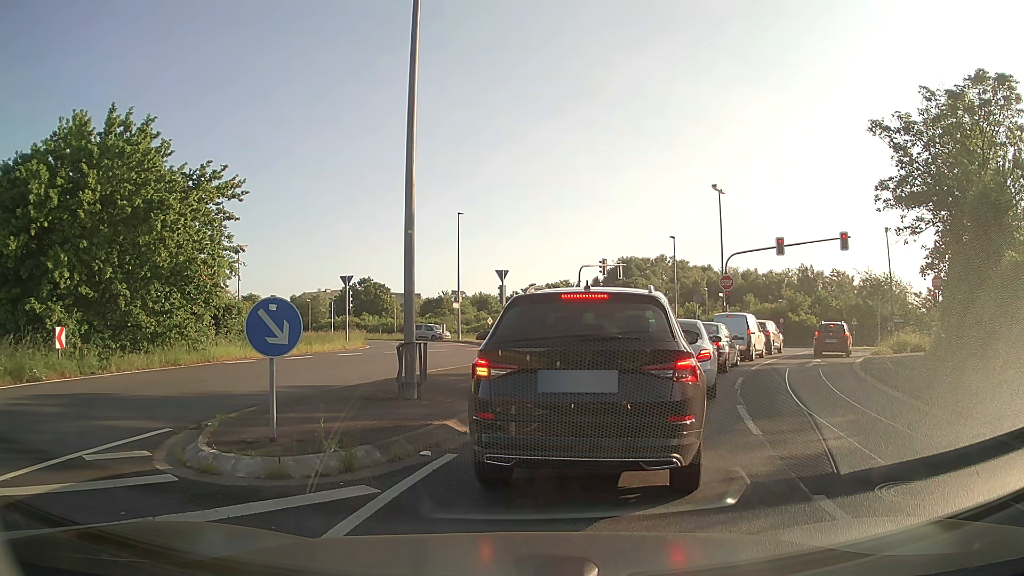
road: unclassified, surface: asphalt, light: Day
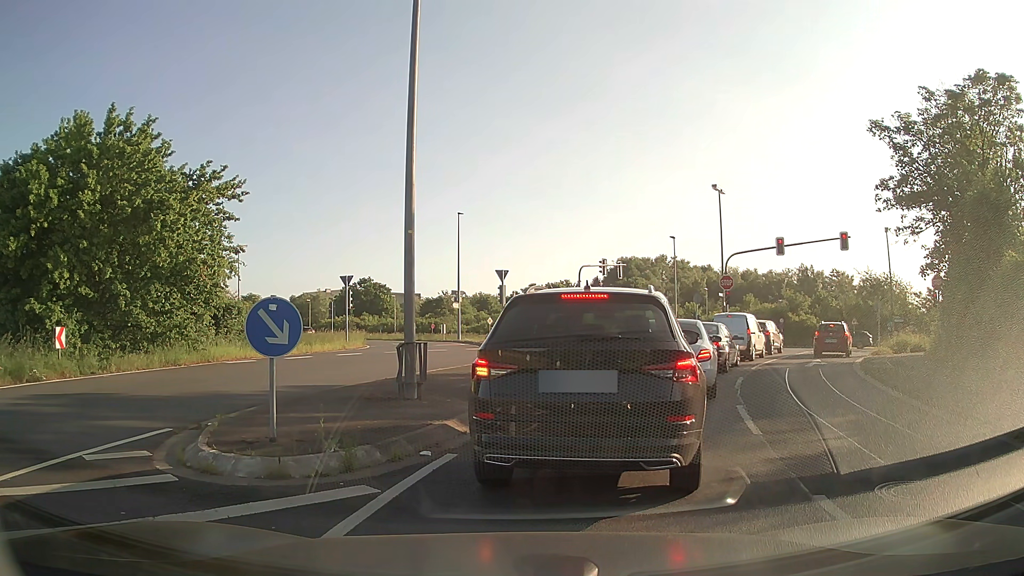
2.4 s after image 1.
(0.0, 0.0) m; 0°
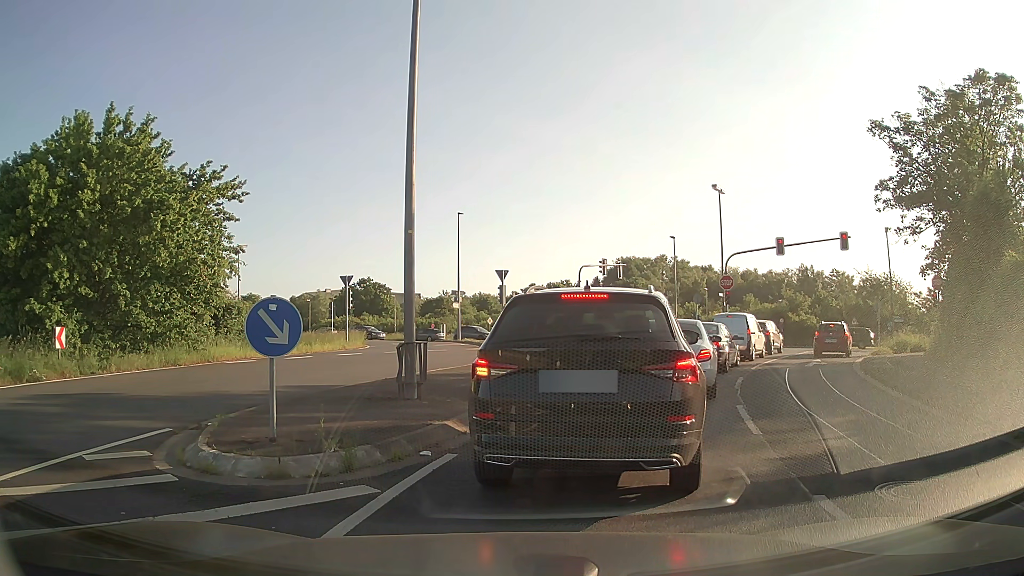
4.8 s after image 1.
(0.0, 0.0) m; 0°
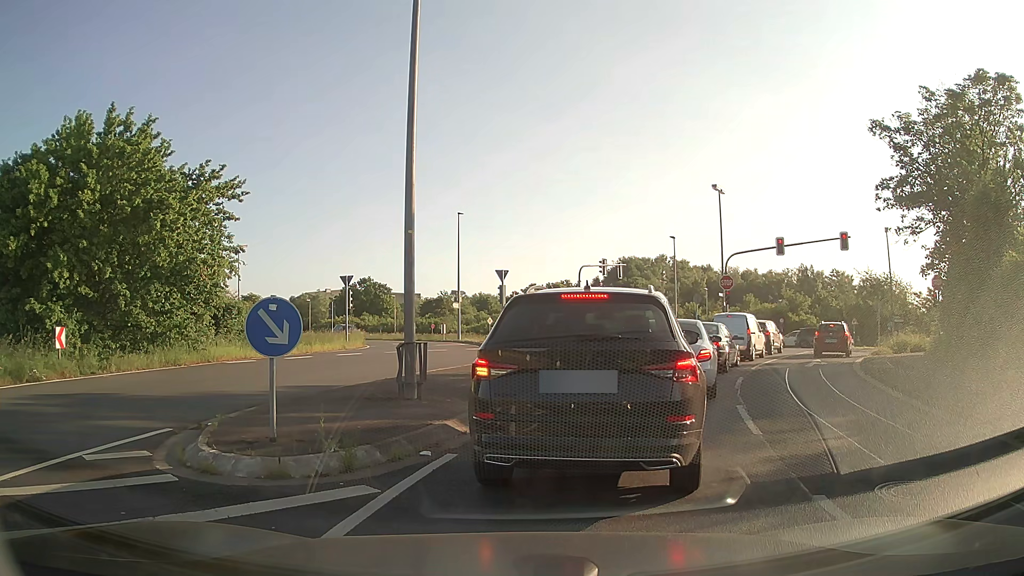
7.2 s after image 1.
(0.0, 0.0) m; 0°
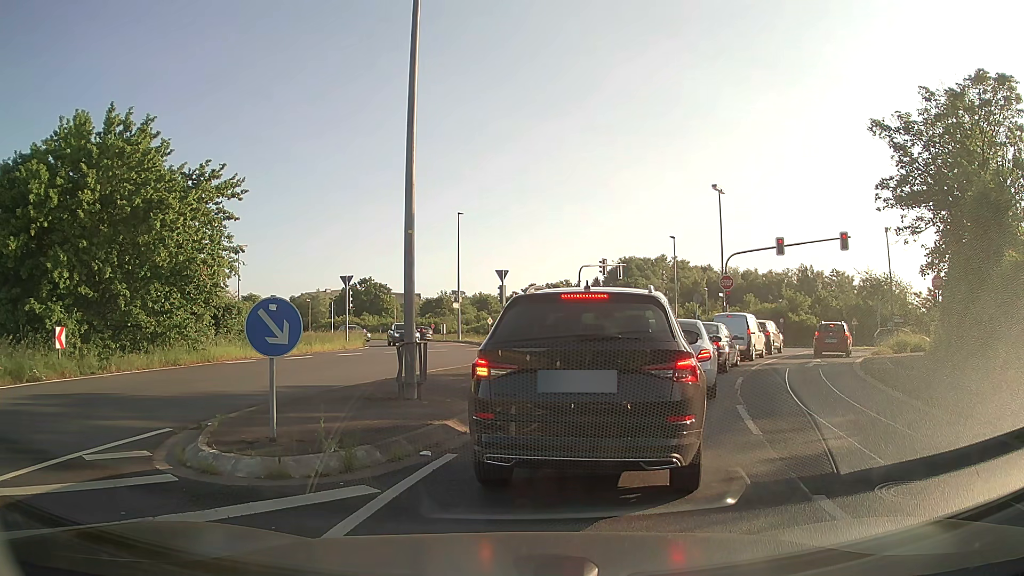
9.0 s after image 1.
(0.0, 0.0) m; 0°
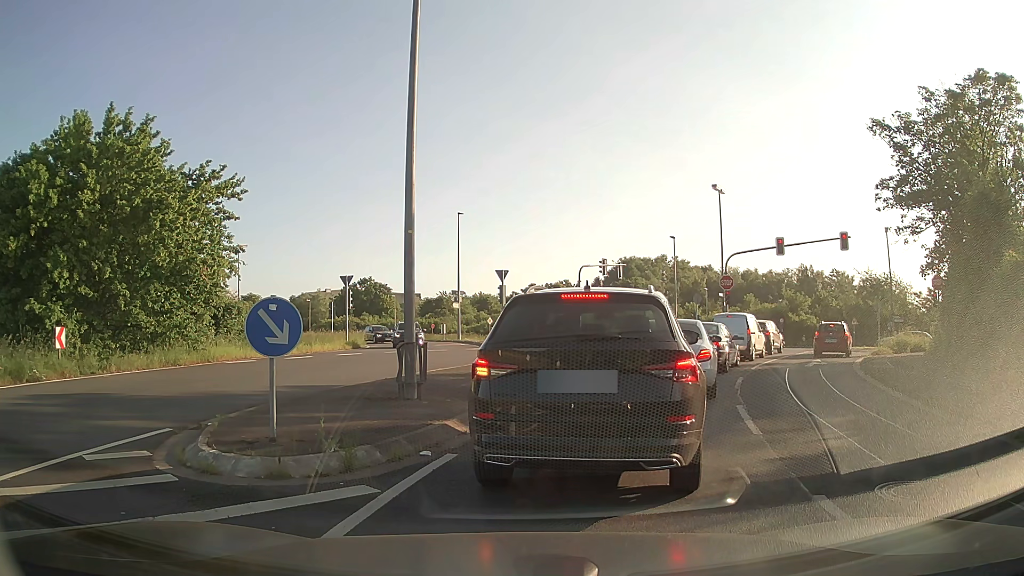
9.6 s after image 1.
(0.0, 0.0) m; 0°
